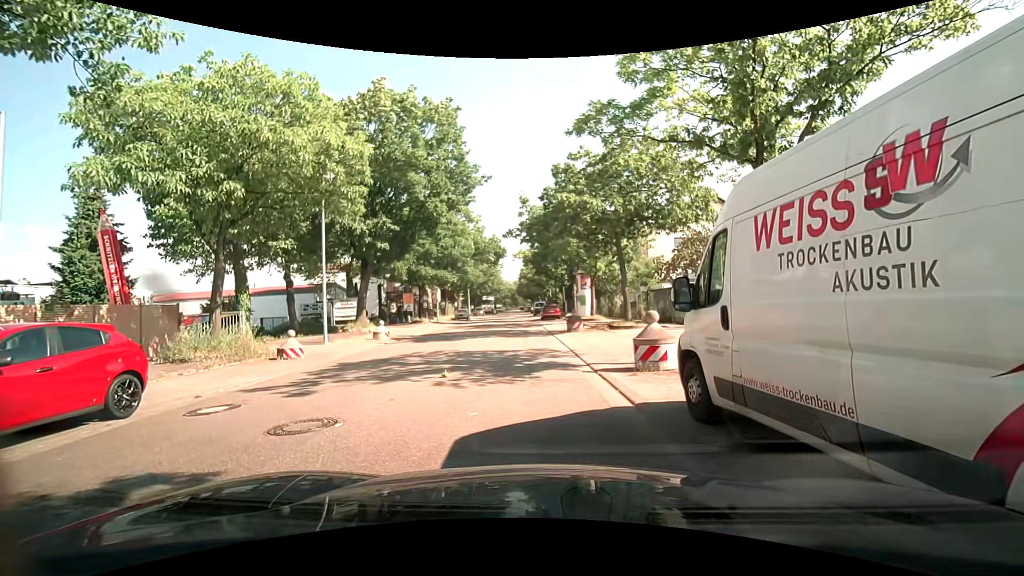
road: residential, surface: asphalt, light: Day
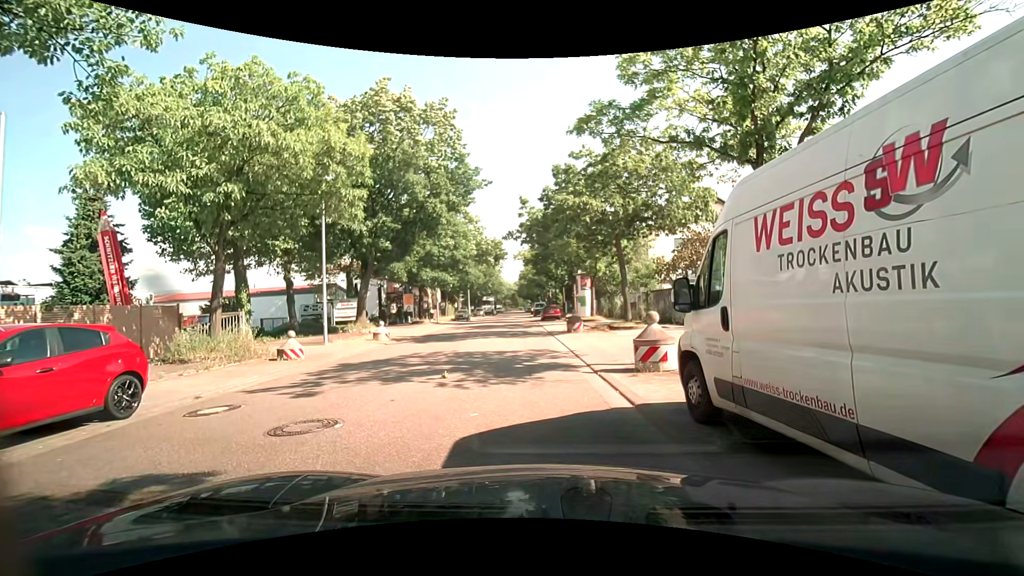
(0.0, +0.1) m; 0°
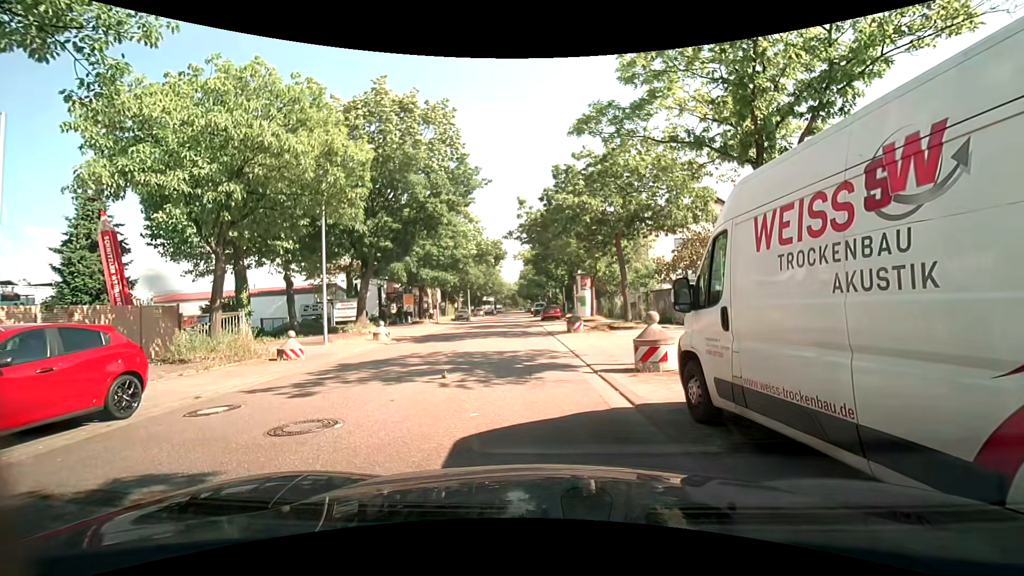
(0.0, 0.0) m; 0°
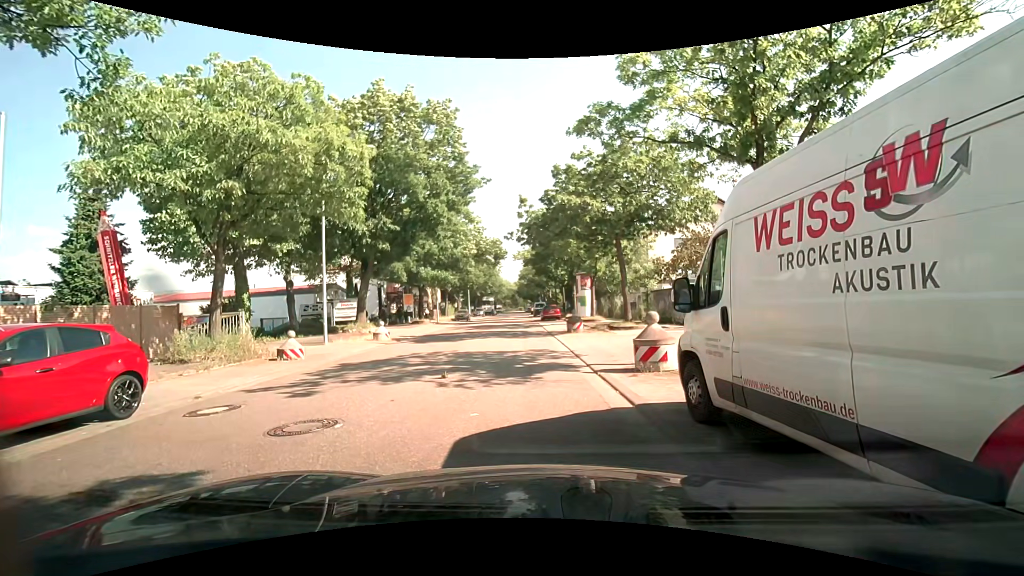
(0.0, 0.0) m; 0°
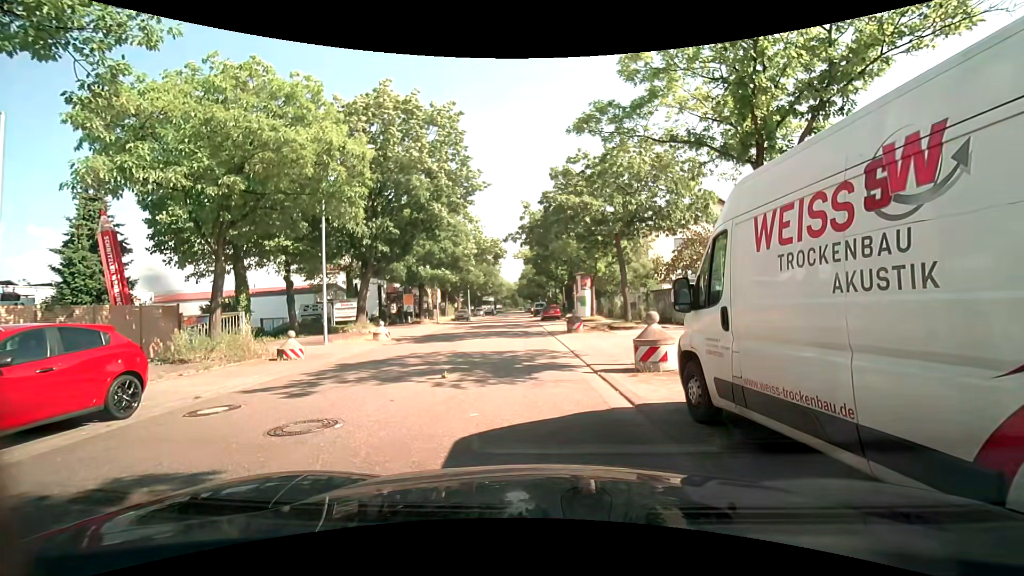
(0.0, 0.0) m; 0°
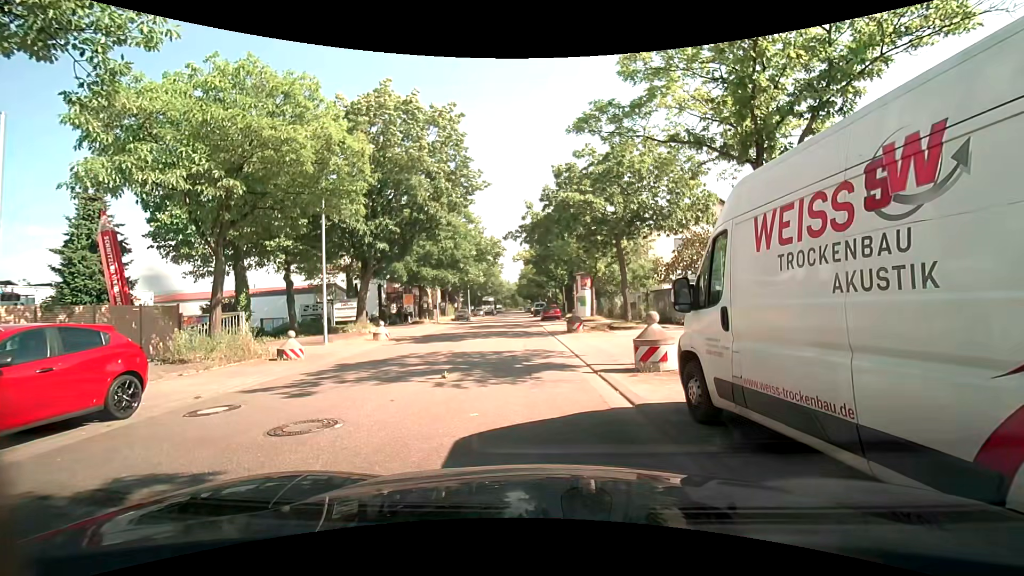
(0.0, 0.0) m; 0°
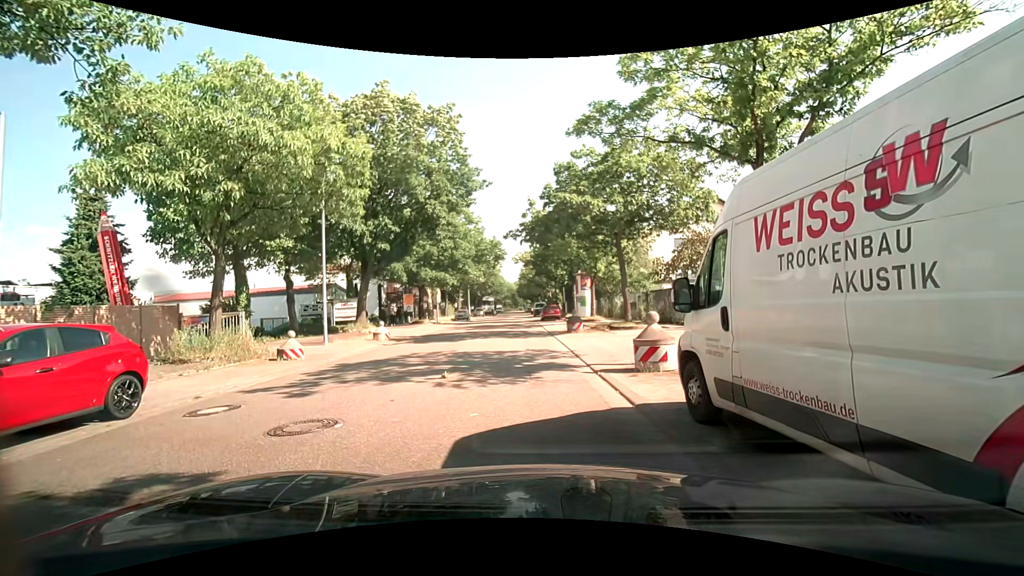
(0.0, 0.0) m; 0°
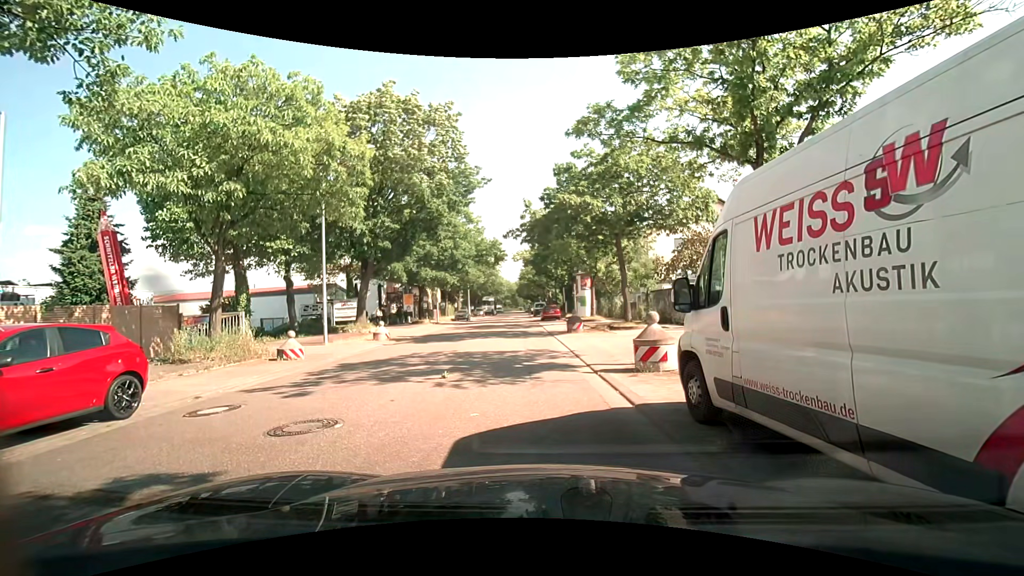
(0.0, 0.0) m; 0°
